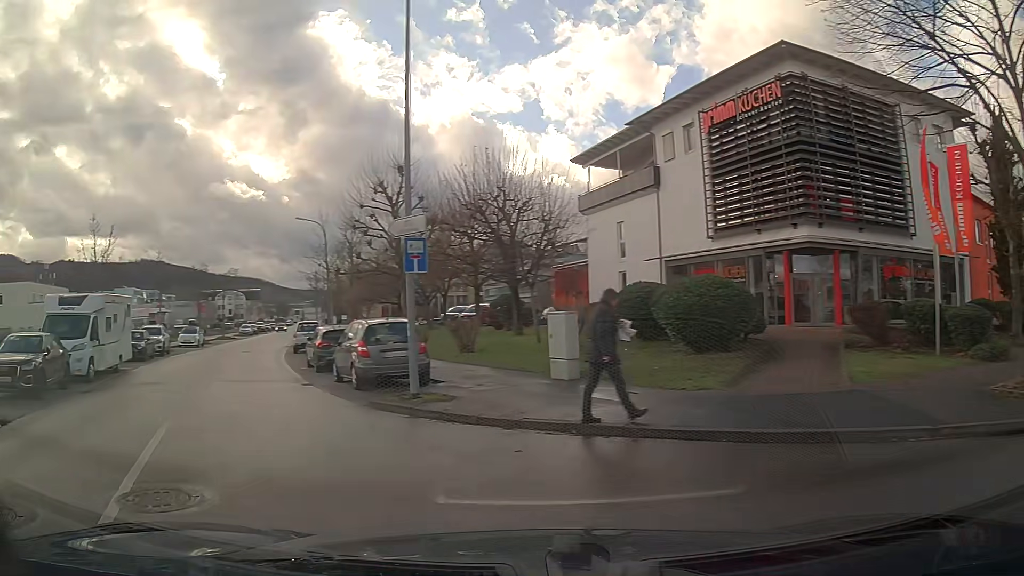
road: tertiary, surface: asphalt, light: Day
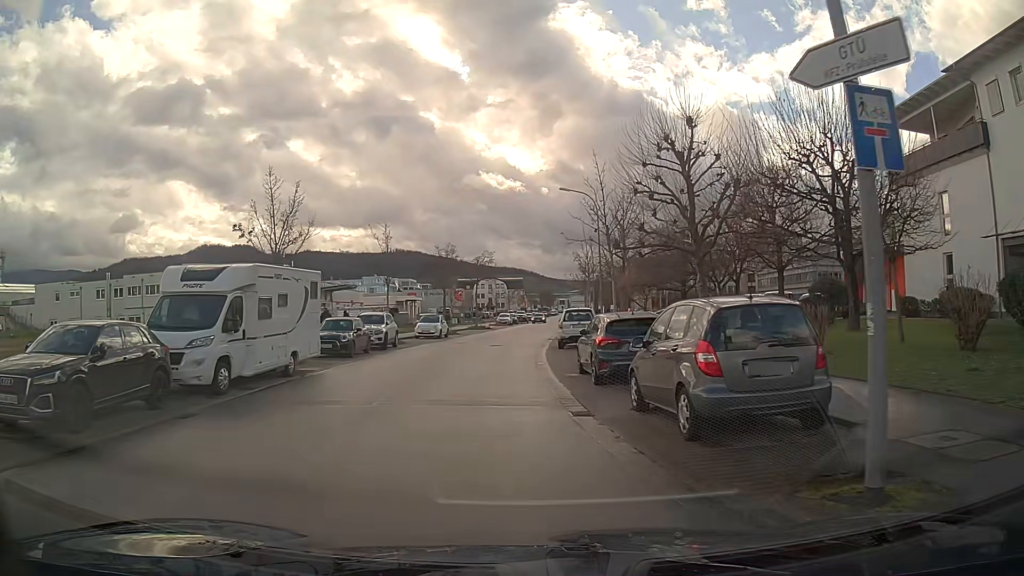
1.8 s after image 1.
(-1.6, +7.8) m; -18°
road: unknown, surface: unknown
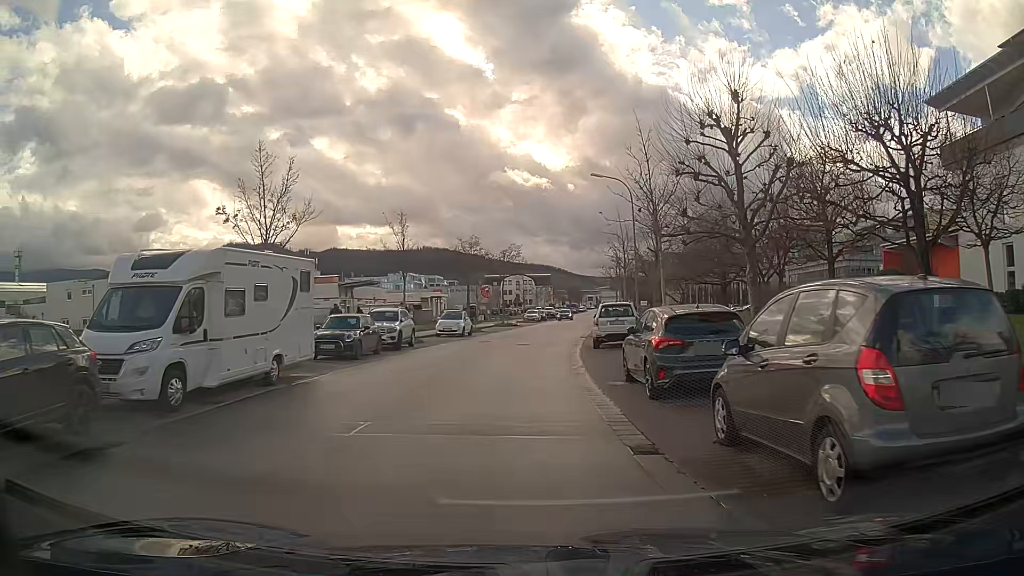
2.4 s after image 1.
(0.0, +3.2) m; -1°
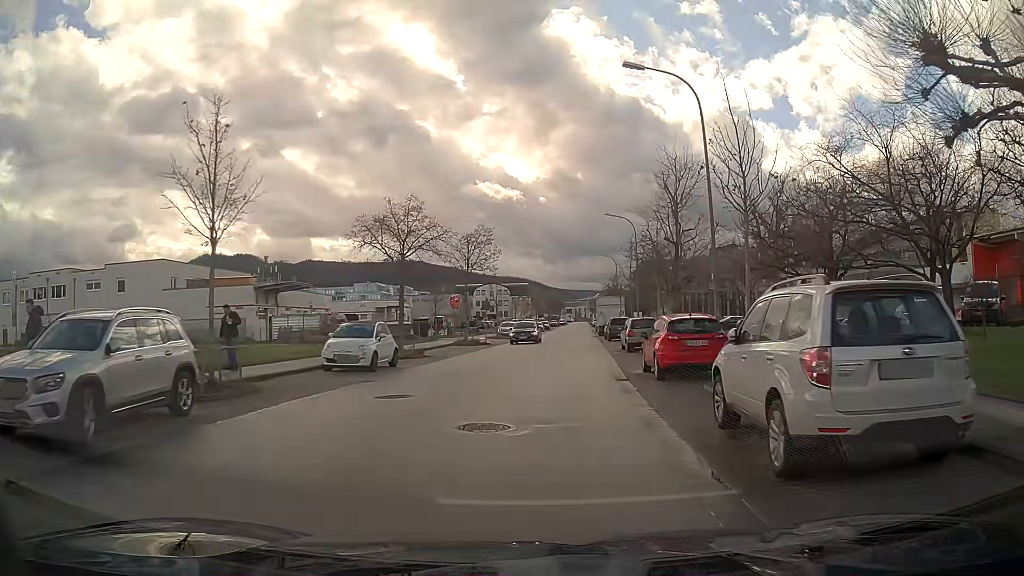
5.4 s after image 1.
(+0.2, +19.5) m; +3°
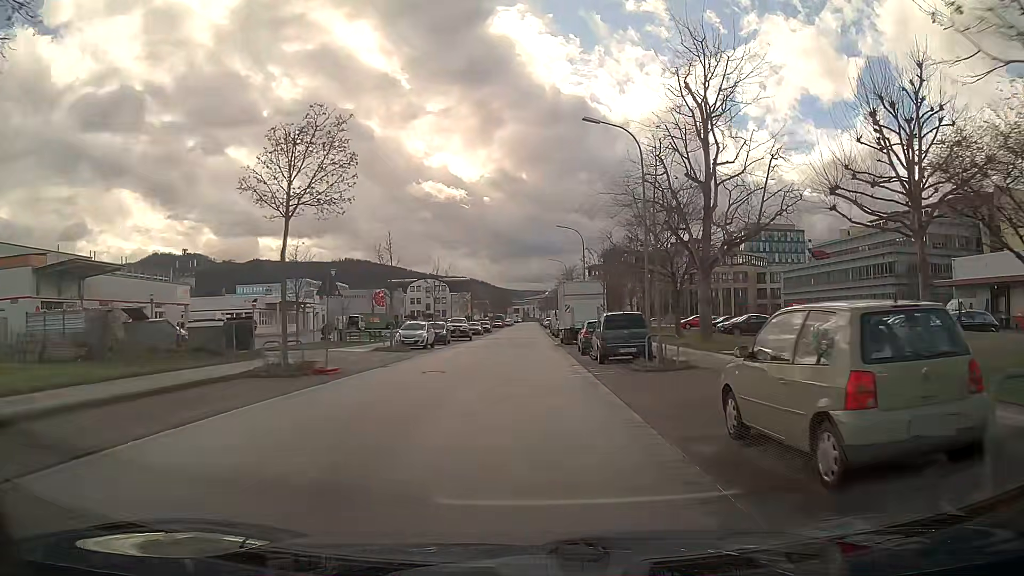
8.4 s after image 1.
(+1.0, +24.4) m; +4°
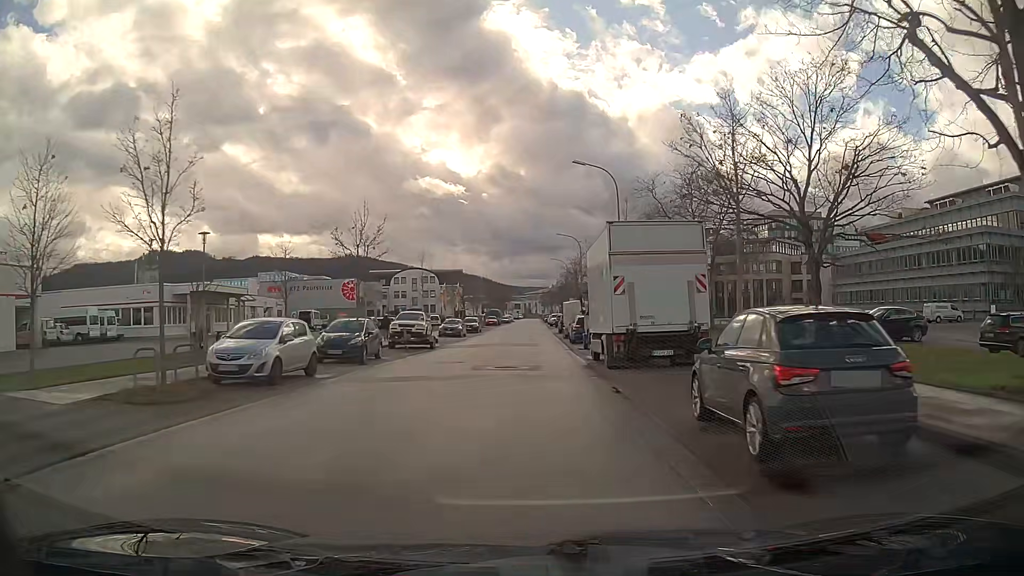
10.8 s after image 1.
(-0.1, +22.1) m; -1°
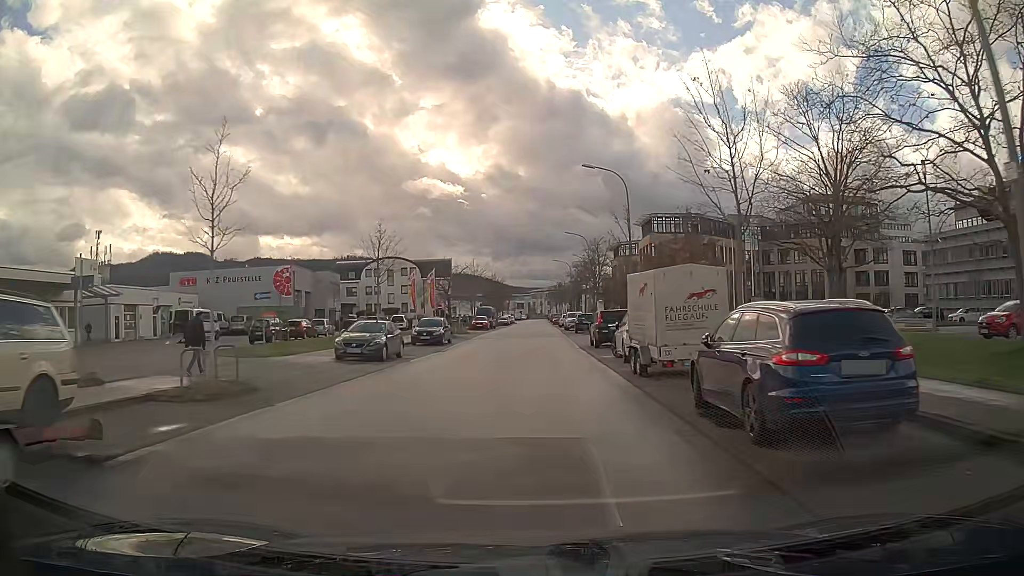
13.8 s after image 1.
(0.0, +29.2) m; 0°
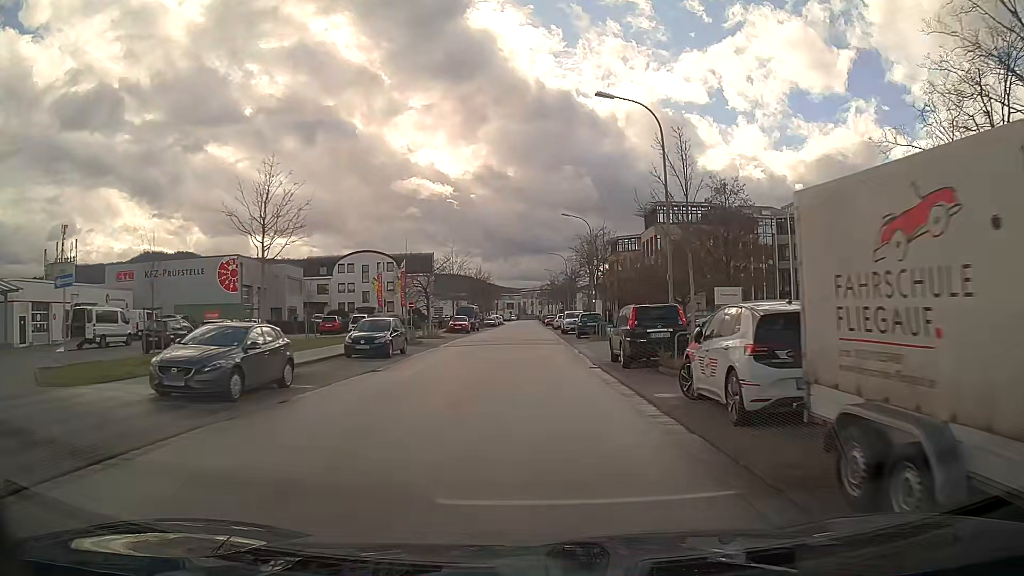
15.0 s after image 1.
(+0.1, +11.7) m; +1°
